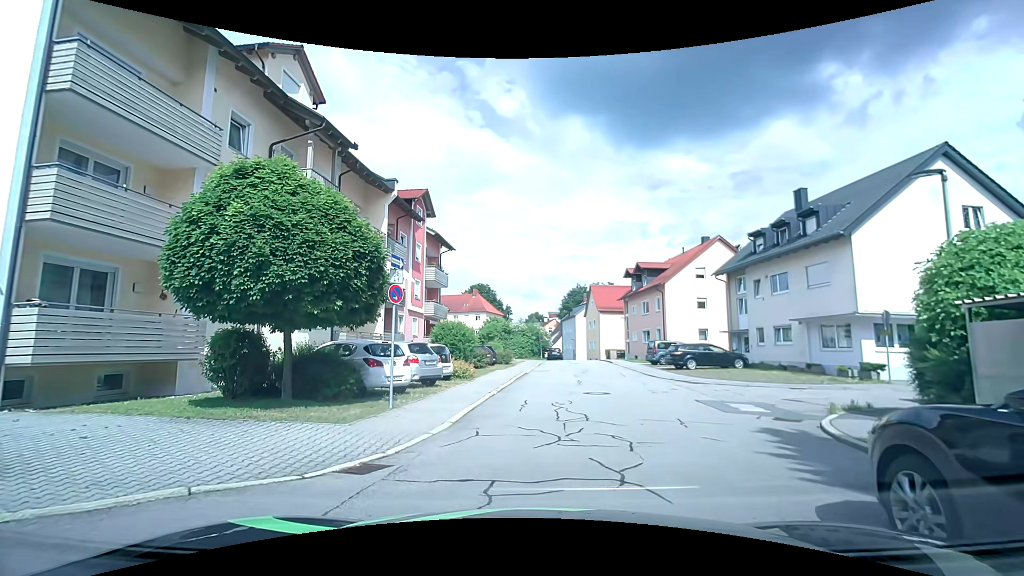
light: Day
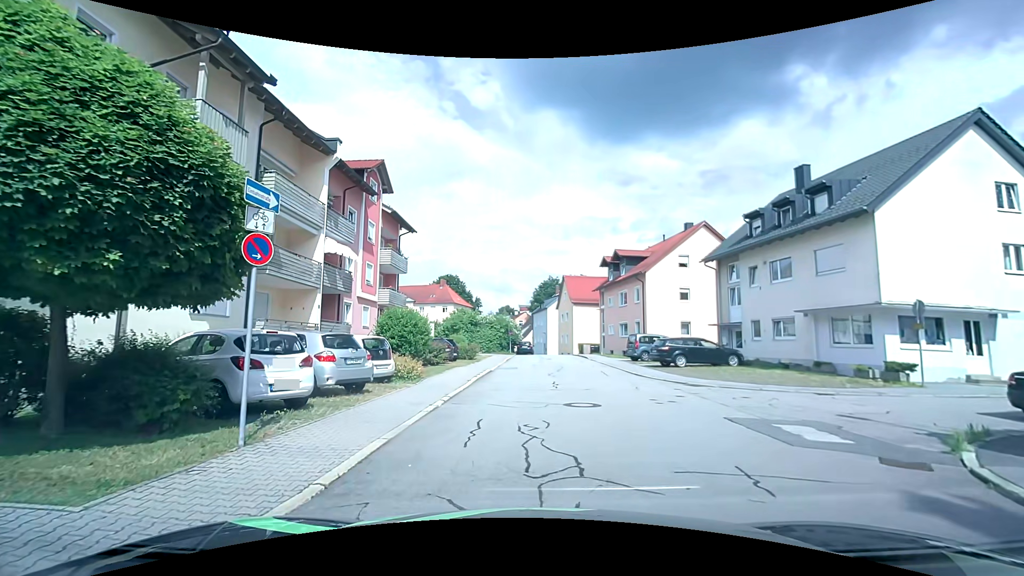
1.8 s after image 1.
(+0.1, +4.3) m; +2°
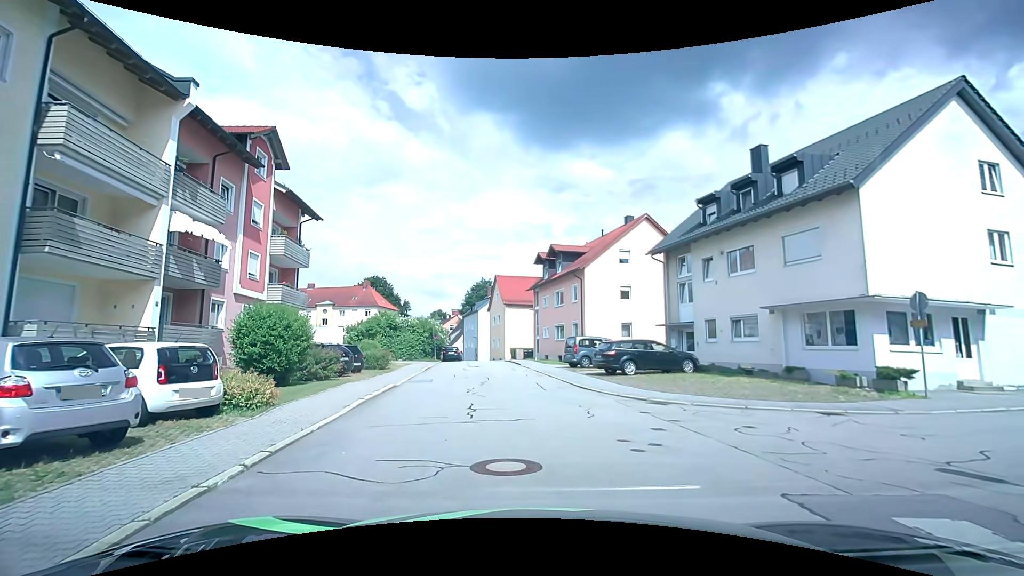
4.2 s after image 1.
(+0.4, +4.8) m; +8°
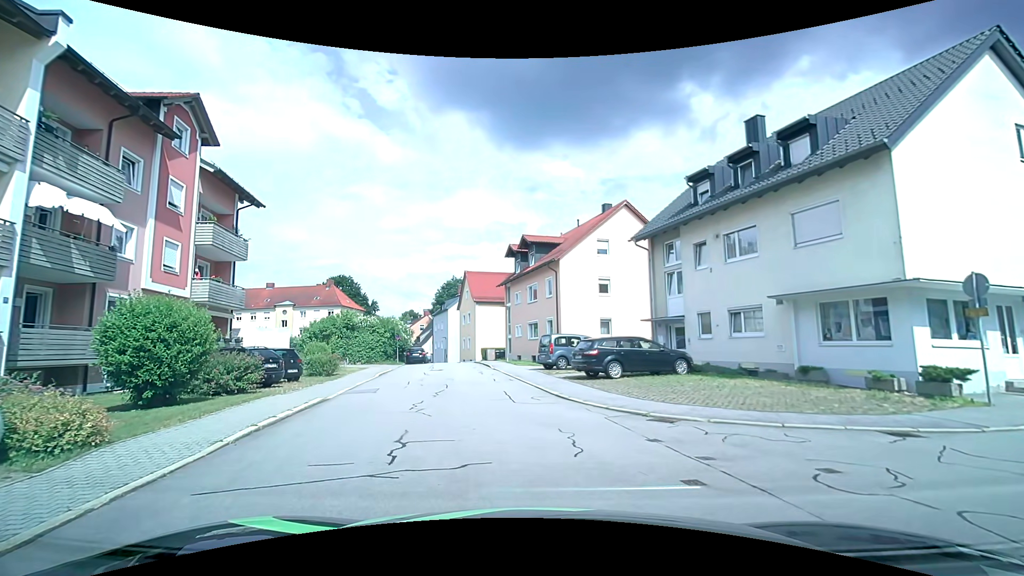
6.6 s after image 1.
(+0.1, +3.4) m; +2°
